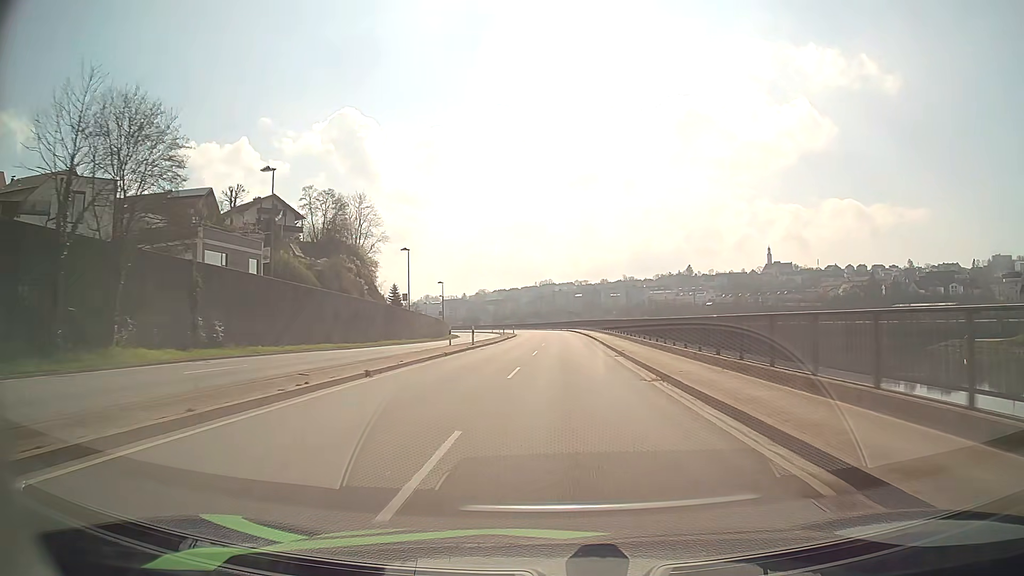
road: primary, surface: asphalt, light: Day
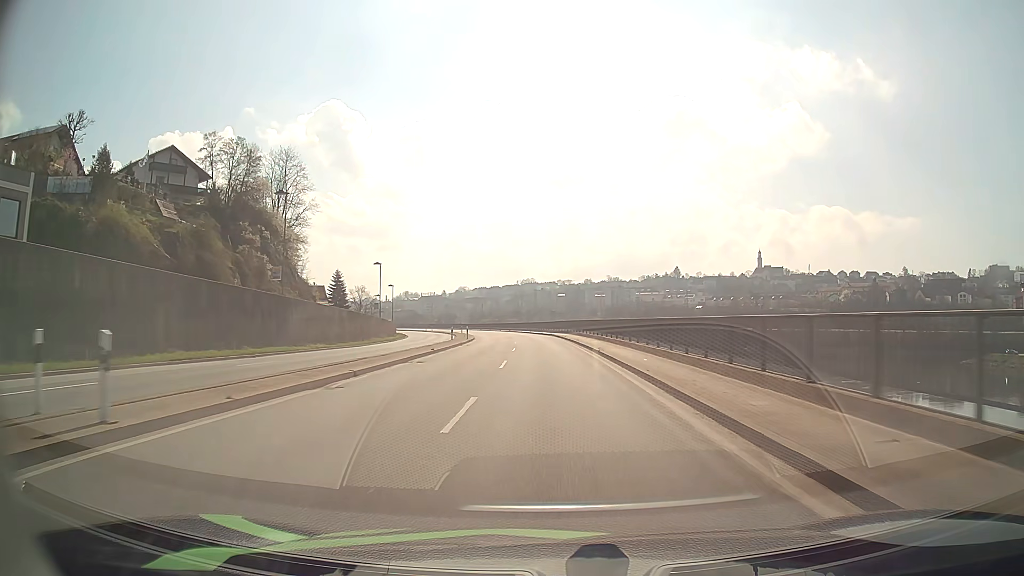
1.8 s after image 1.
(+0.7, +32.3) m; +2°
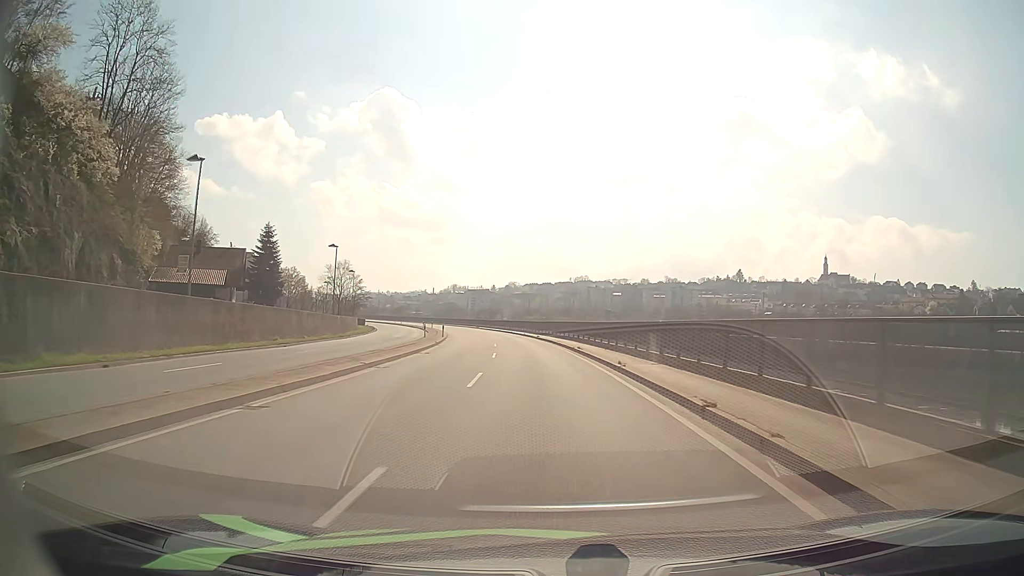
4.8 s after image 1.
(-1.1, +54.3) m; -4°
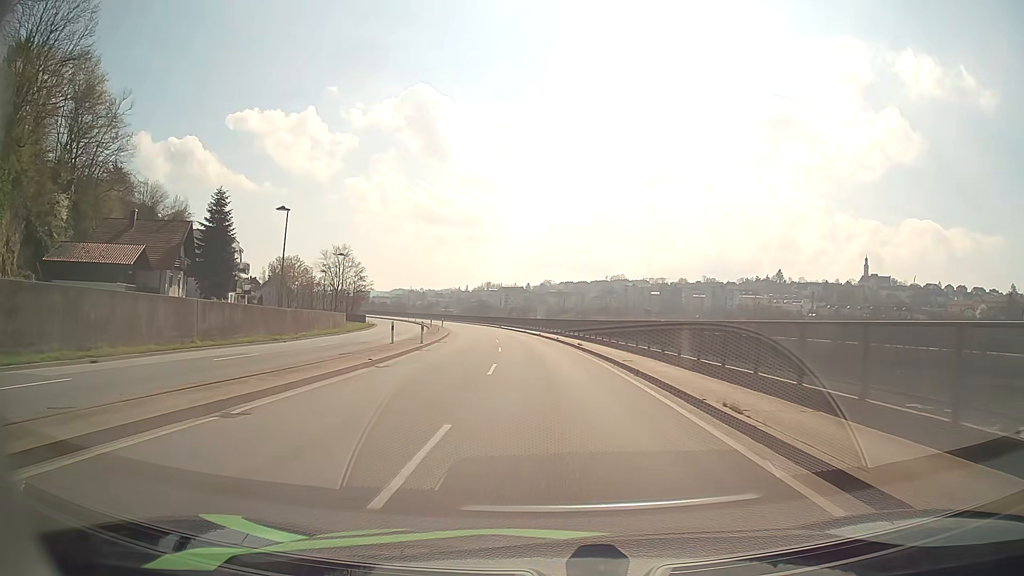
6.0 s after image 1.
(-0.6, +21.5) m; -3°
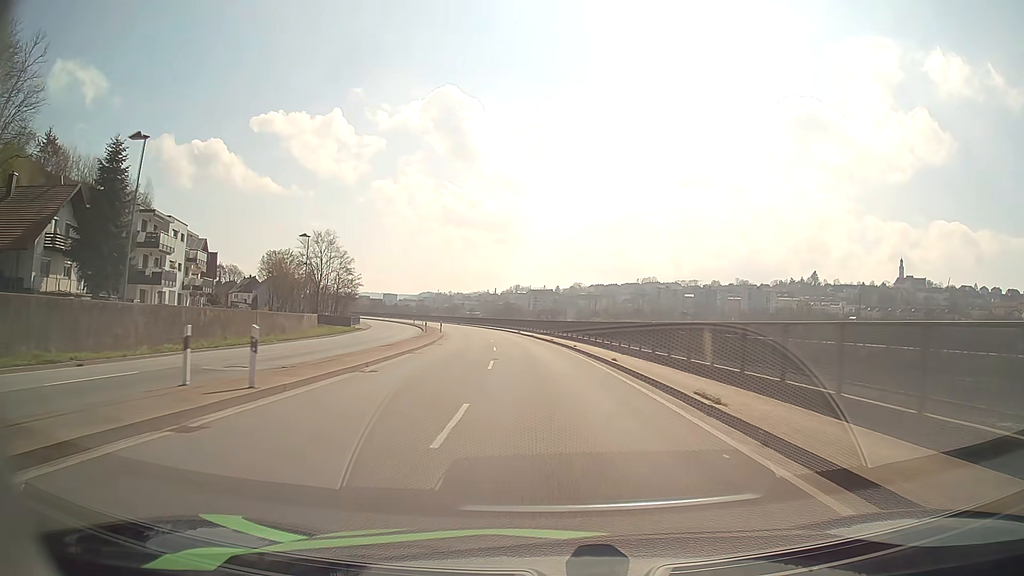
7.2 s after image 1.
(-0.5, +21.7) m; -3°
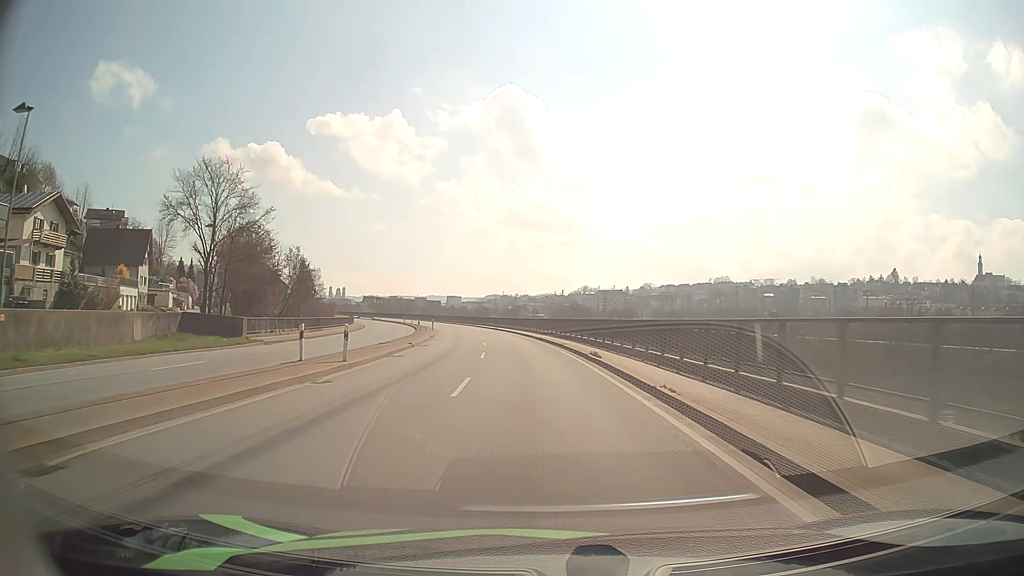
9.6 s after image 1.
(-2.0, +43.3) m; -6°
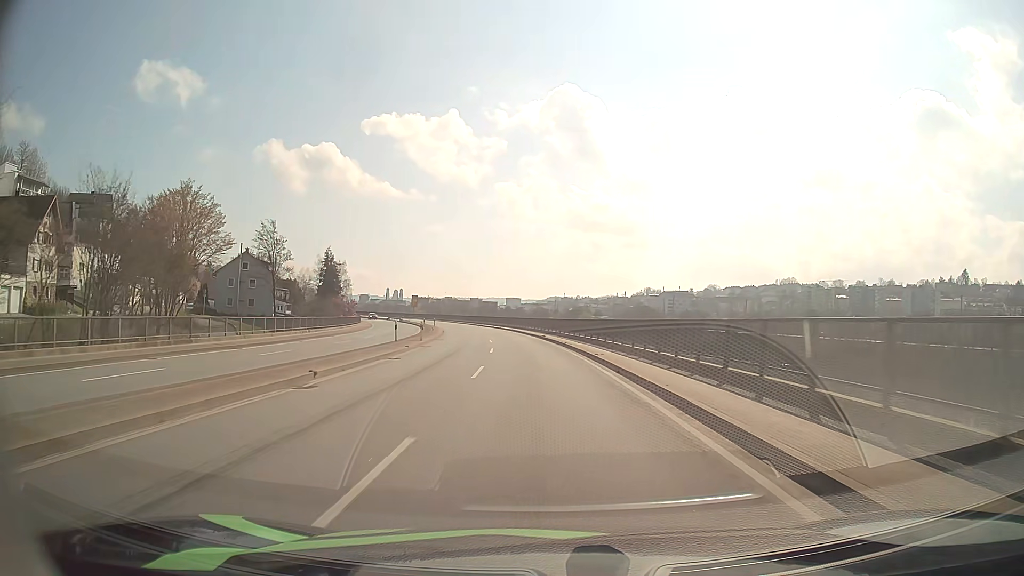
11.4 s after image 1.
(-1.4, +32.4) m; -5°
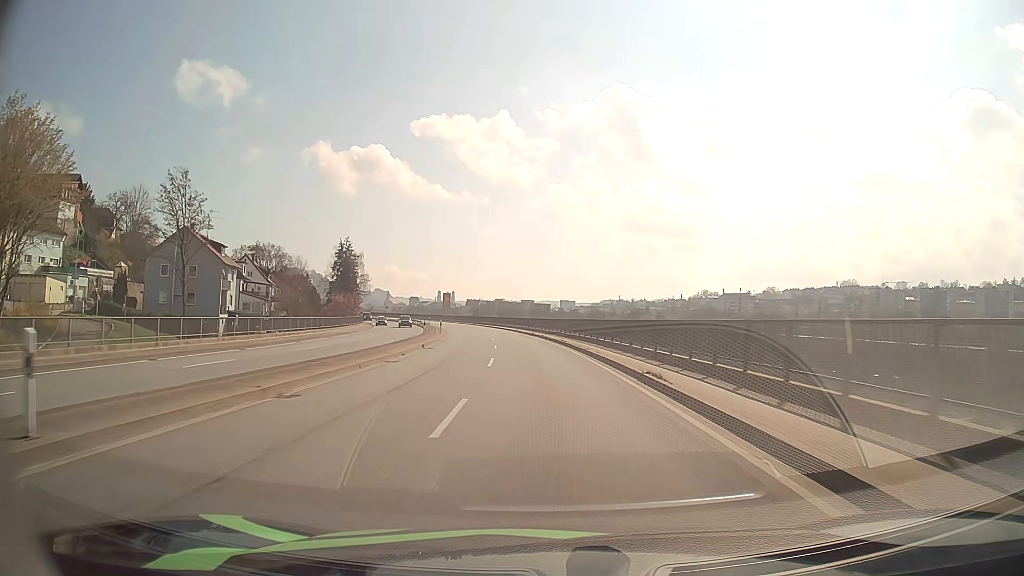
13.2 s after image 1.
(-1.4, +32.1) m; -5°
(0, +10) (0, +20) (-1, +30) (-2, +40) (-3, +50) (-4, +60) (-5, +70) (-7, +80) (-9, +89) (-11, +99) m
